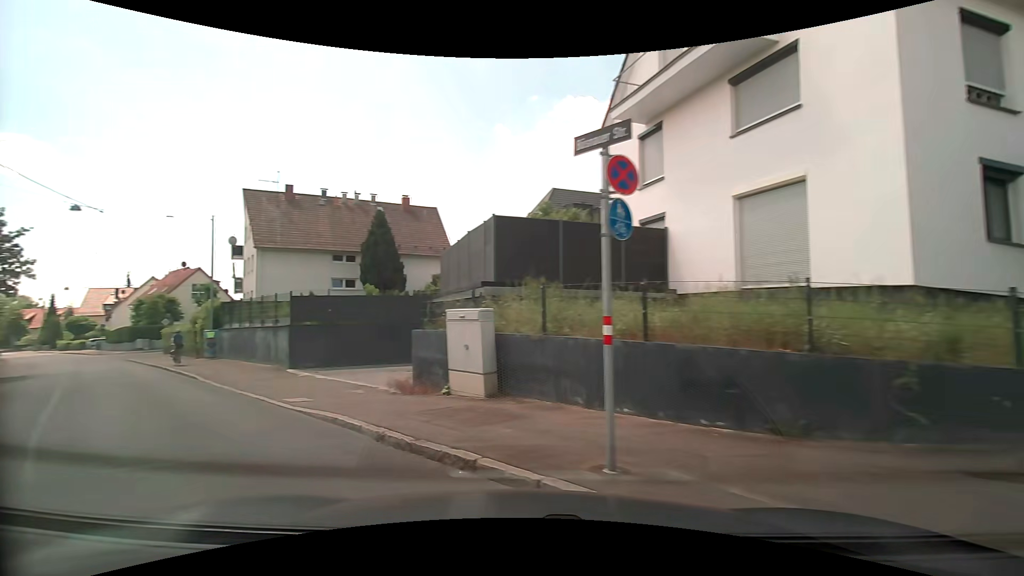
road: residential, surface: asphalt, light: Day
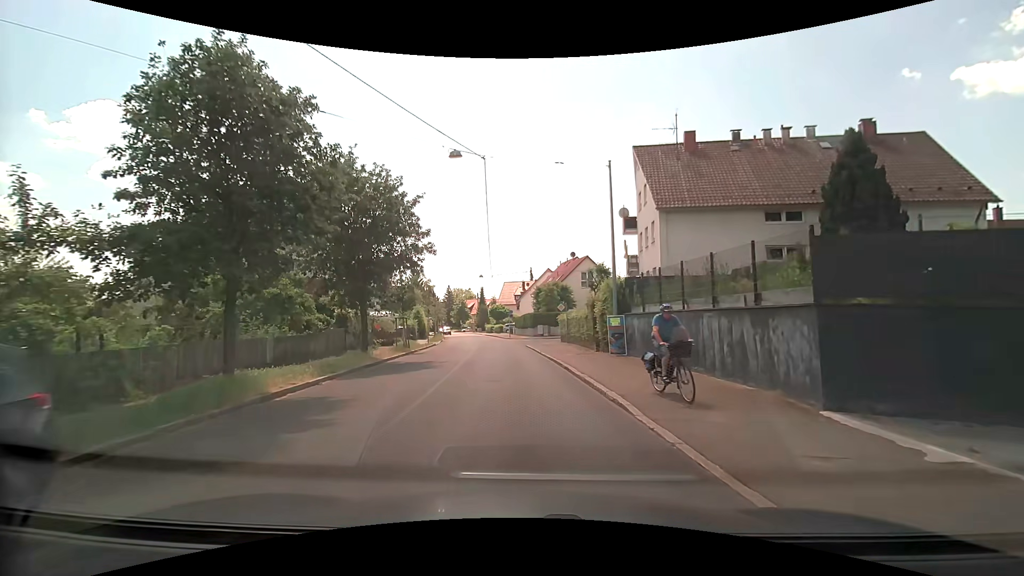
(-6.2, +10.4) m; -42°
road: tertiary
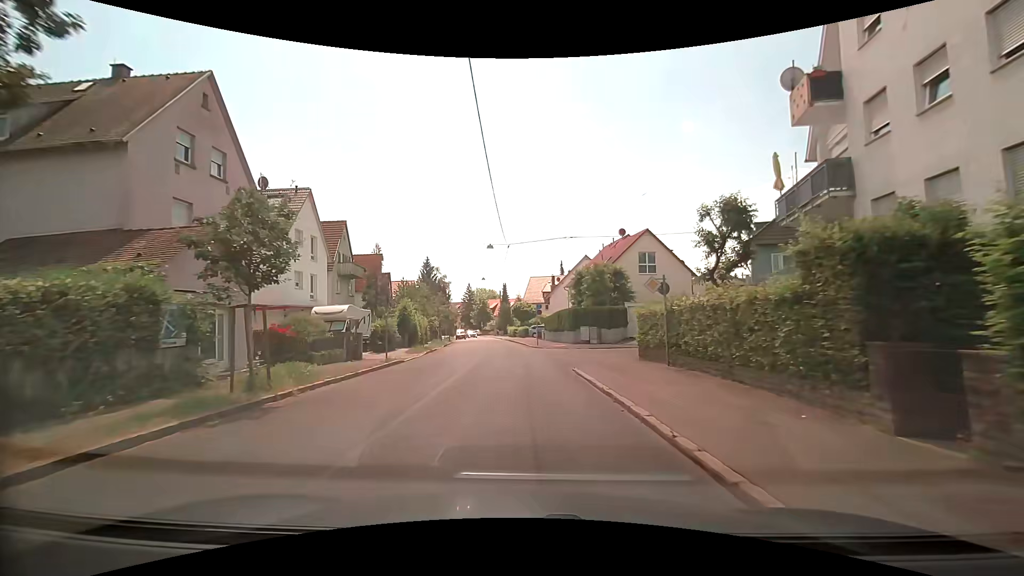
(-0.5, +20.0) m; -3°
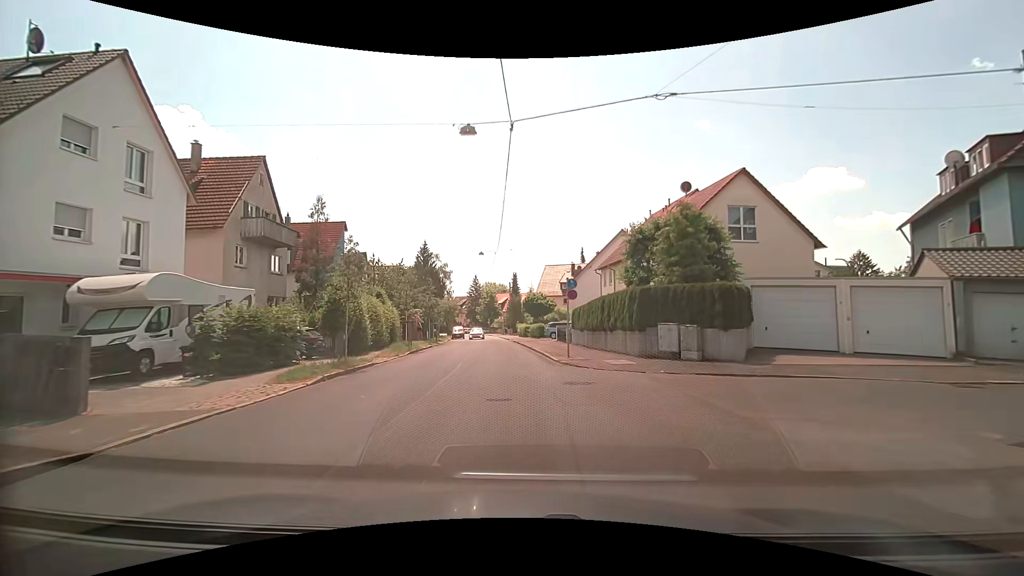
(-0.4, +18.1) m; -2°
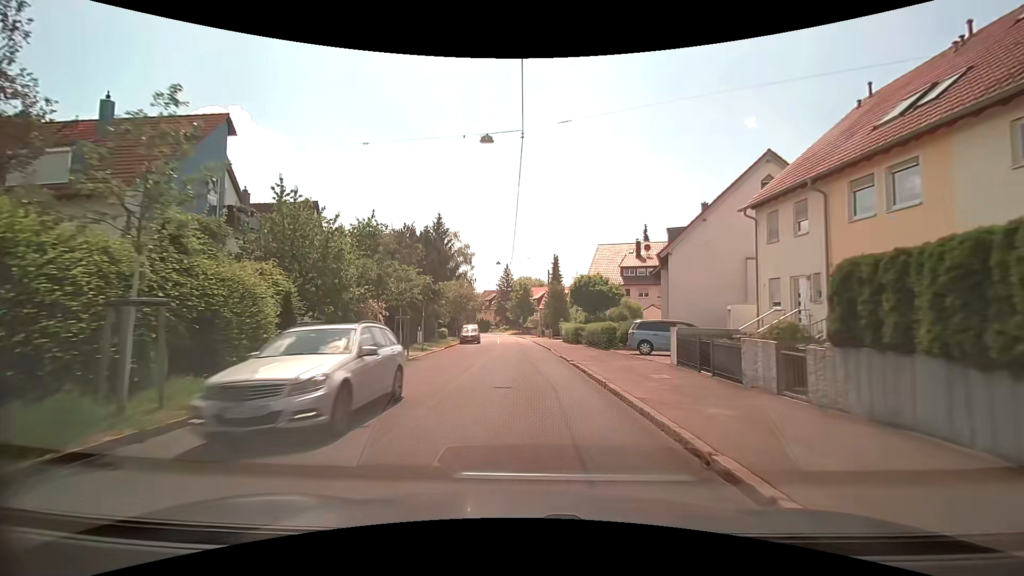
(-1.0, +24.8) m; -4°
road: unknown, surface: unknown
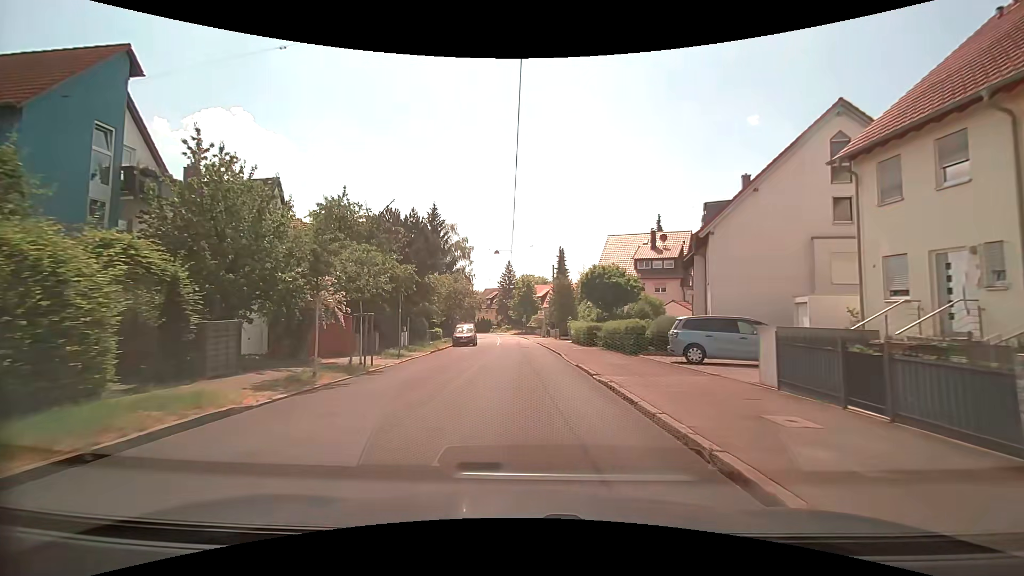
(0.0, +6.3) m; 0°
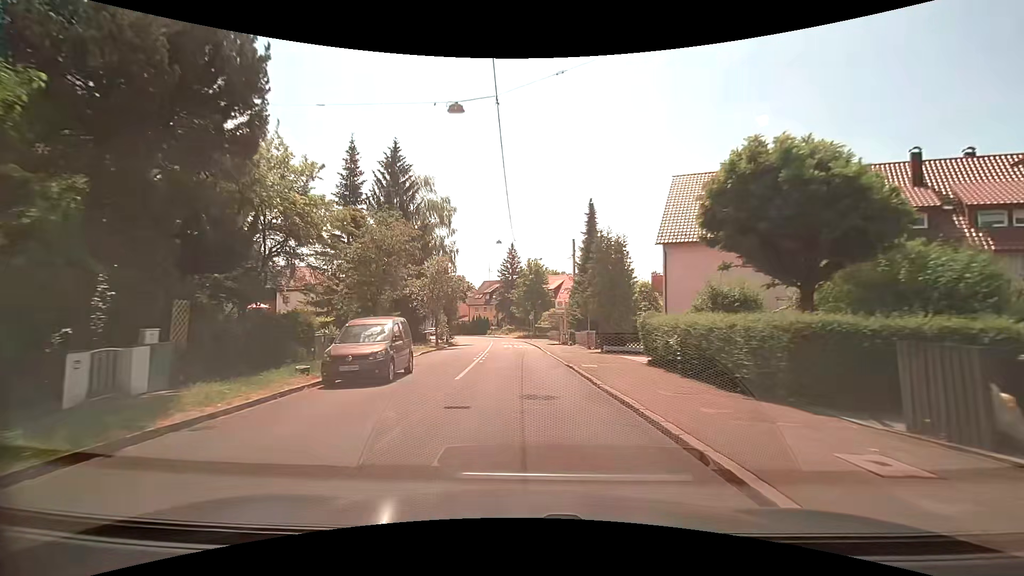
(-0.2, +25.7) m; -1°
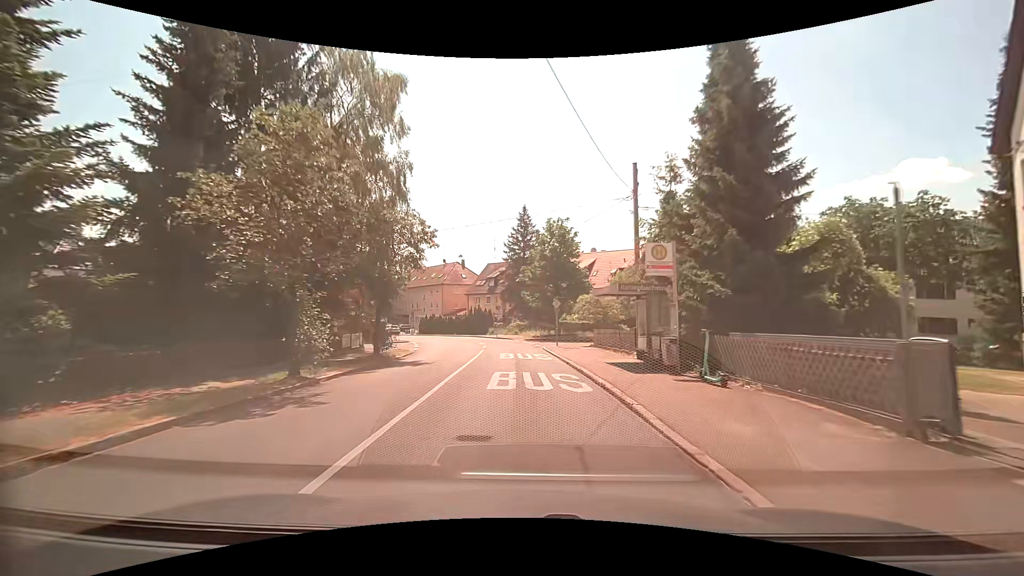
(-0.4, +26.6) m; -2°
(0, +10) (0, +20) (0, +30) (-2, +40) (-4, +50) (-9, +58) (-14, +67) (-21, +74) (-27, +82) (-34, +90) m
